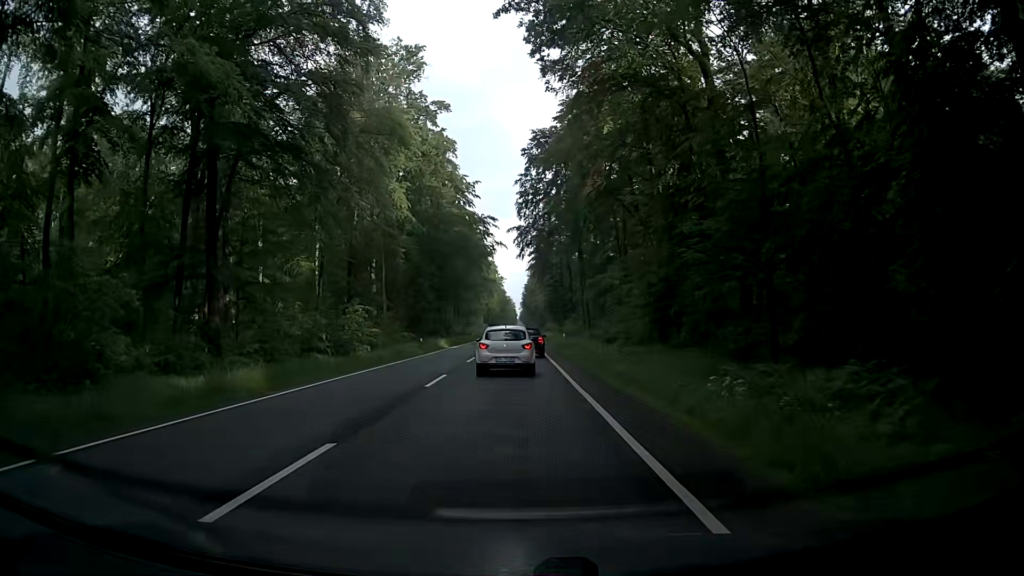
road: primary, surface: asphalt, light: Day
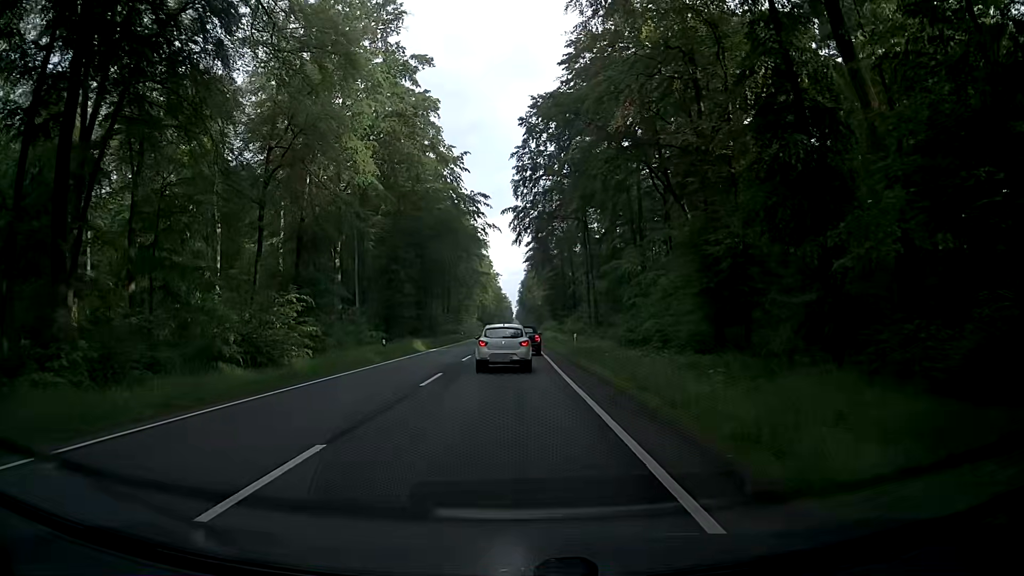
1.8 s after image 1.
(-0.2, +12.6) m; -1°
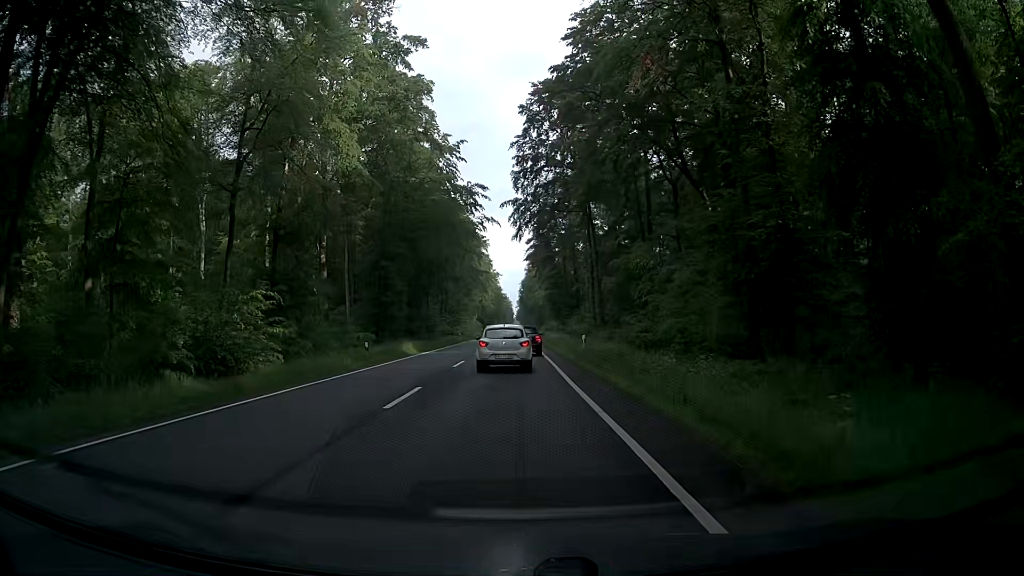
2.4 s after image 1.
(-0.1, +4.4) m; 0°
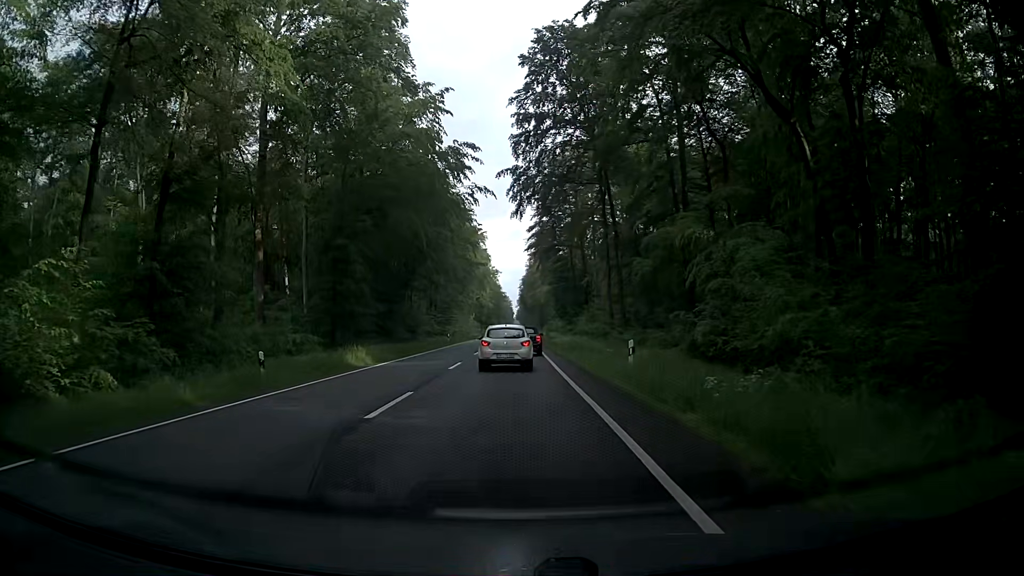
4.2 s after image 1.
(-0.1, +13.7) m; -1°
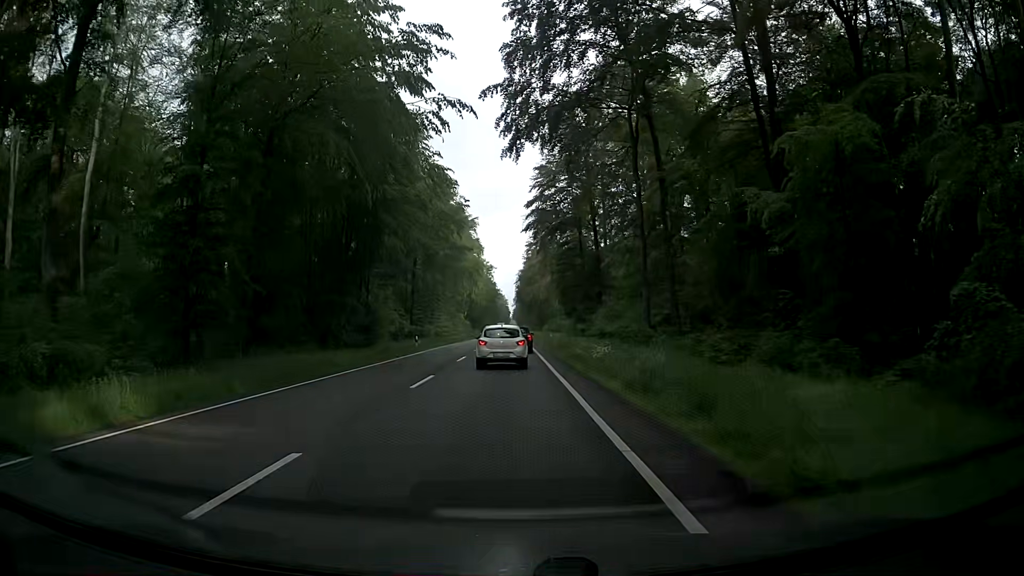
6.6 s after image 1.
(+0.4, +19.4) m; +1°
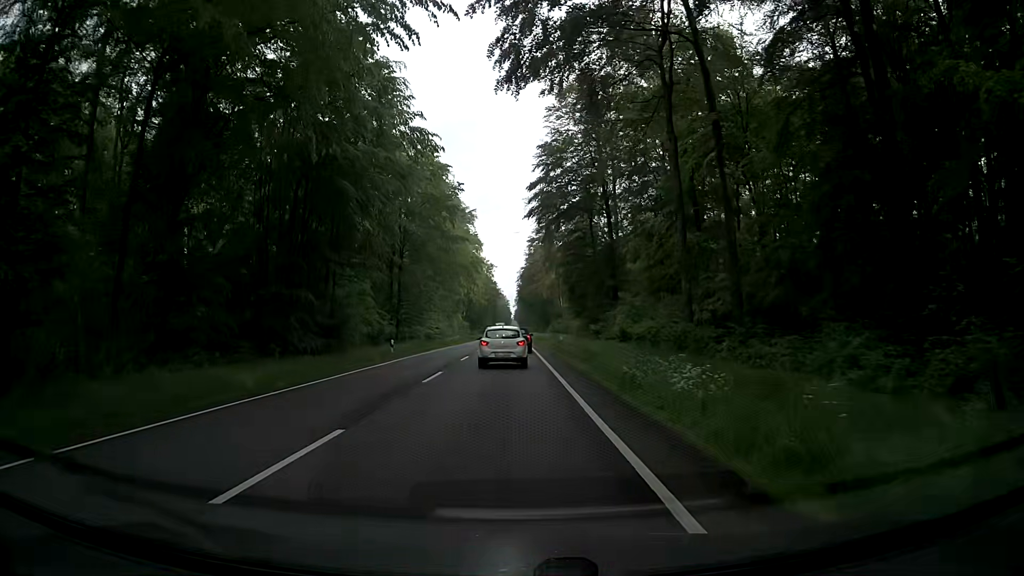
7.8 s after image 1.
(+0.1, +10.4) m; +2°
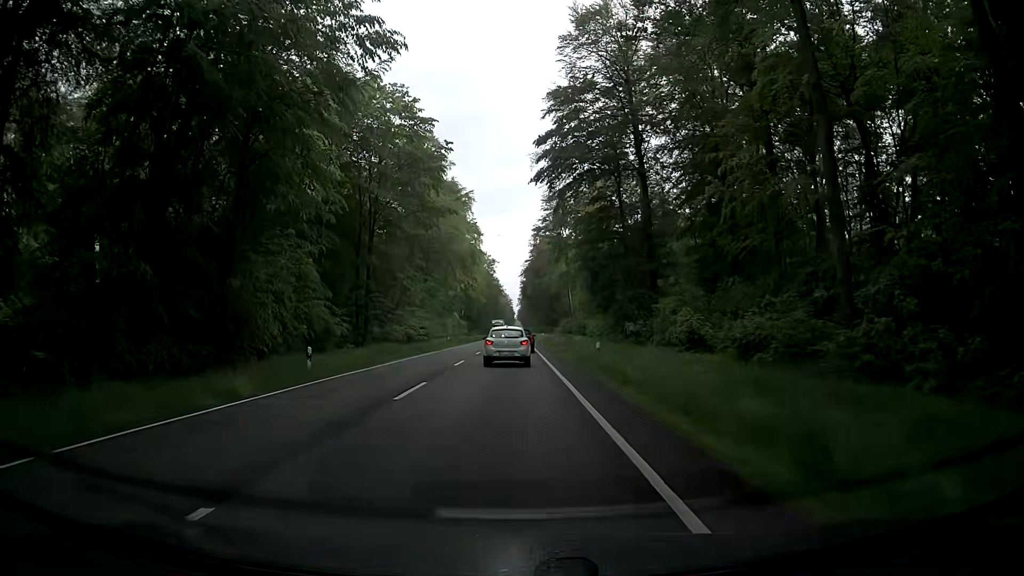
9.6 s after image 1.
(-0.5, +16.6) m; -1°
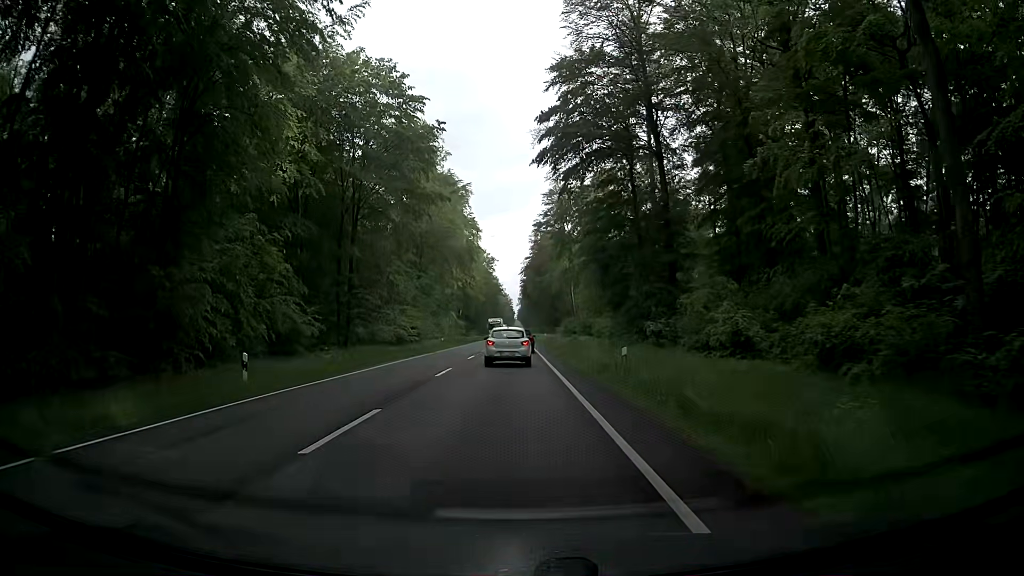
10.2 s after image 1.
(0.0, +5.8) m; 0°
(0, +10) (0, +20) (0, +30) (0, +40) (0, +50) (0, +60) (0, +70) (0, +80) (0, +90) (0, +100) m
